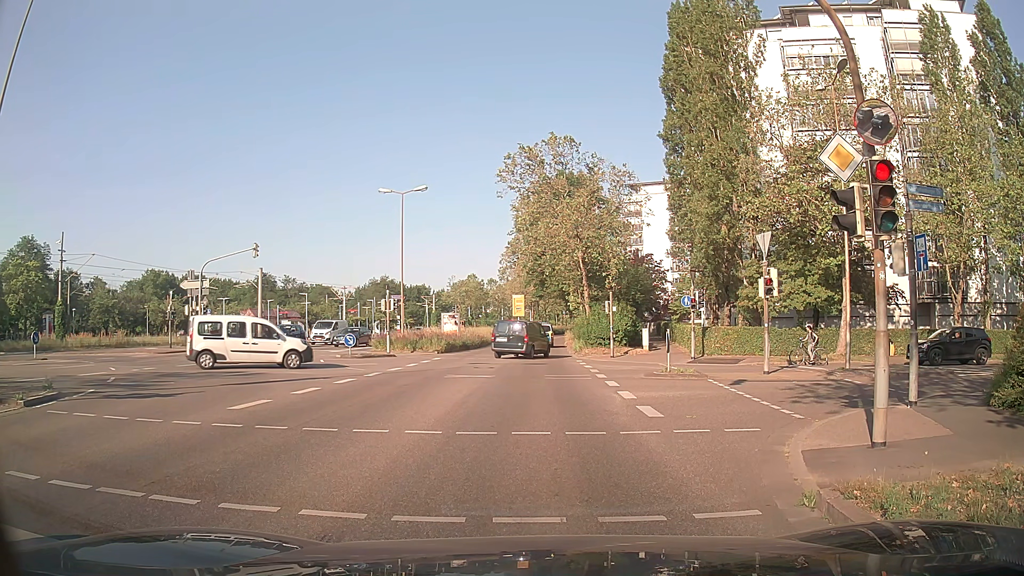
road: secondary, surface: asphalt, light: Day
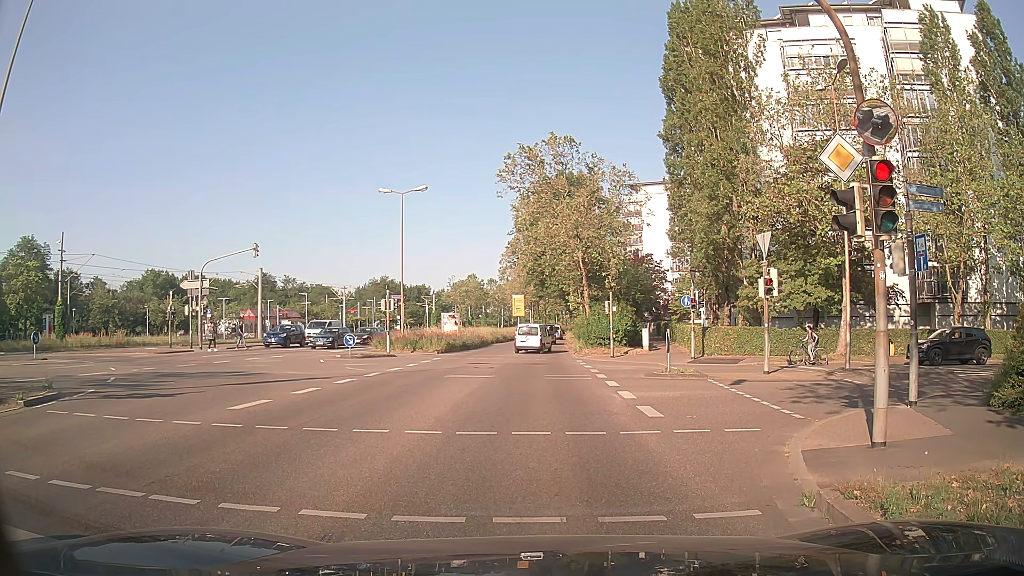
(0.0, 0.0) m; 0°
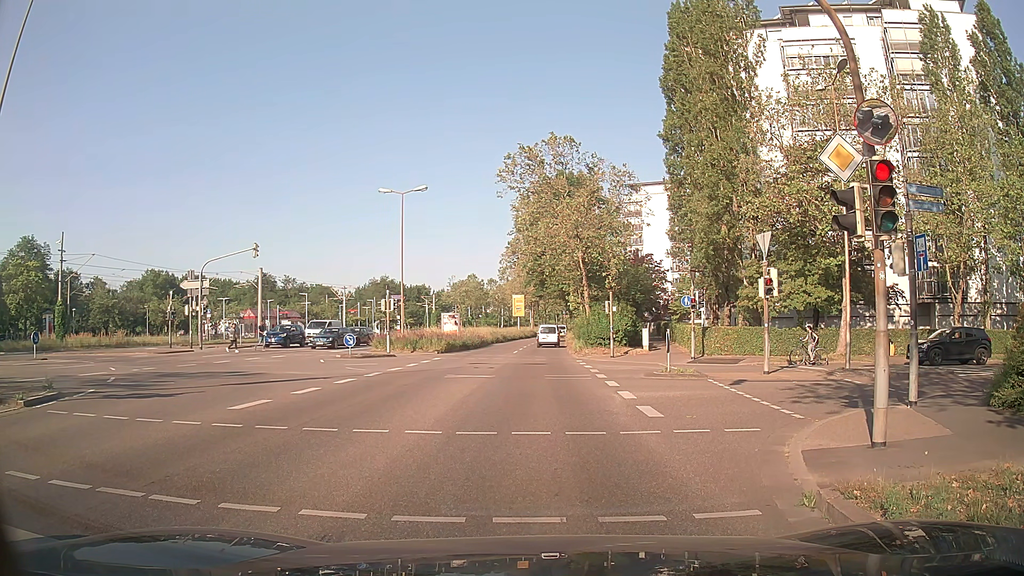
(0.0, 0.0) m; 0°
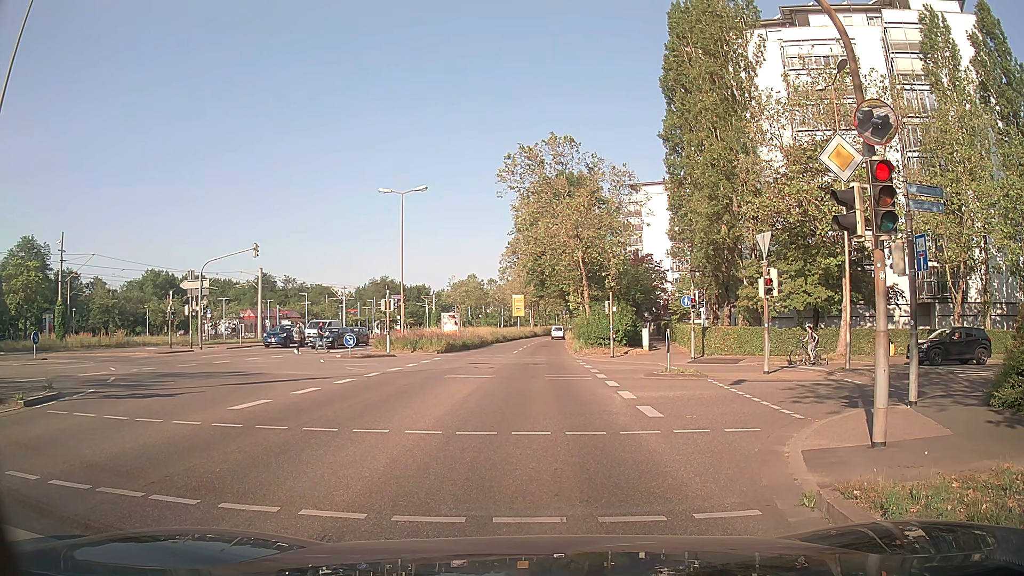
(0.0, 0.0) m; 0°
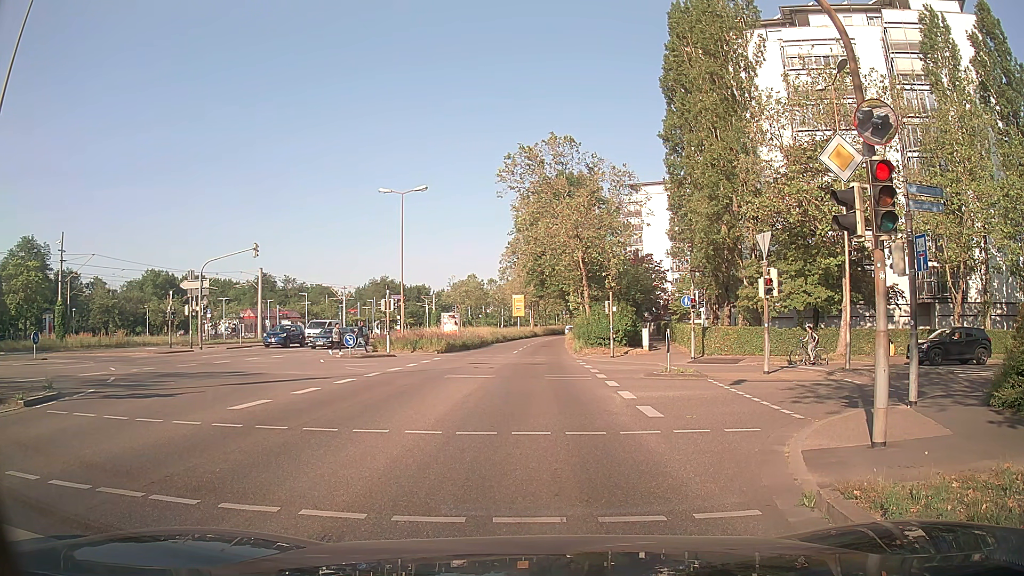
(0.0, 0.0) m; 0°
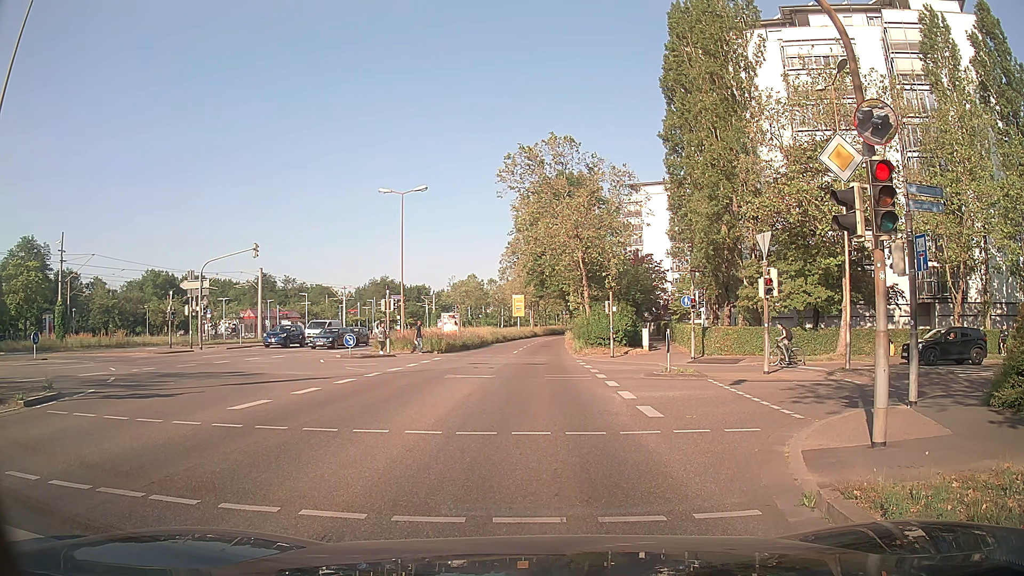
(0.0, 0.0) m; 0°
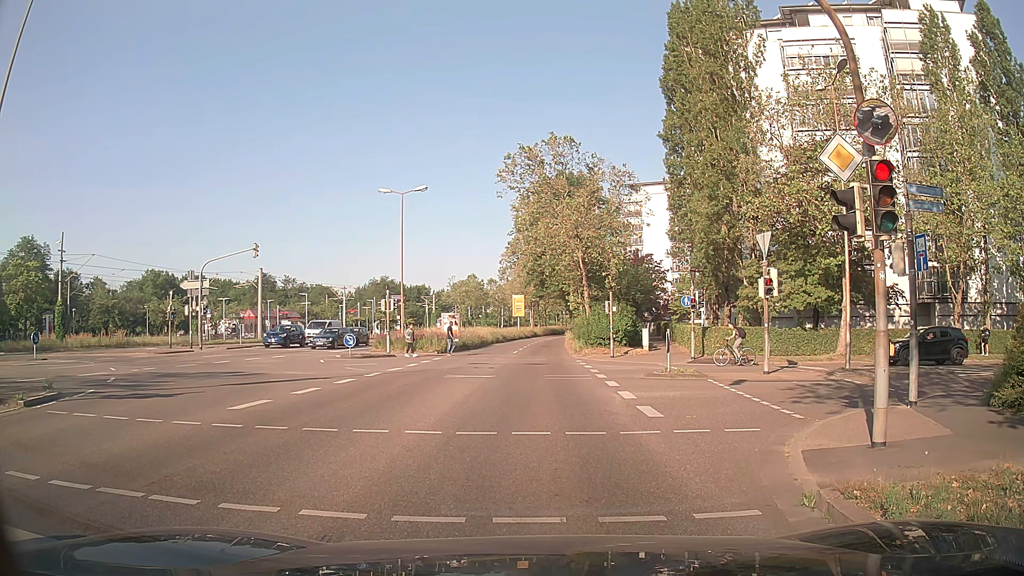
(0.0, 0.0) m; 0°
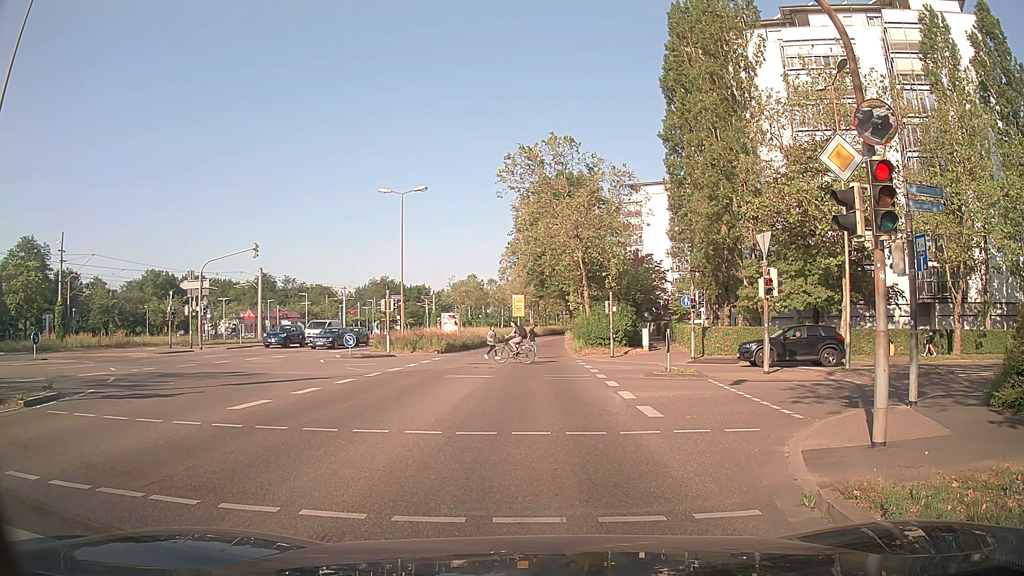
(0.0, 0.0) m; 0°
(0, +10) (-1, +20) (-1, +30) (-1, +40) (-2, +50) (-2, +60) (-2, +70) (-2, +80) (-2, +90) (-1, +100) m
